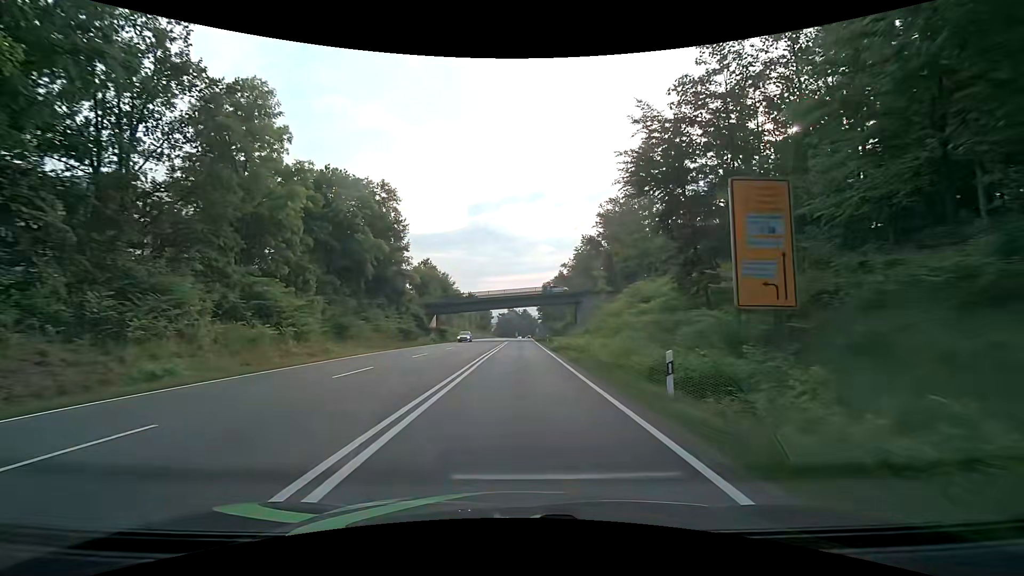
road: secondary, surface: asphalt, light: Day
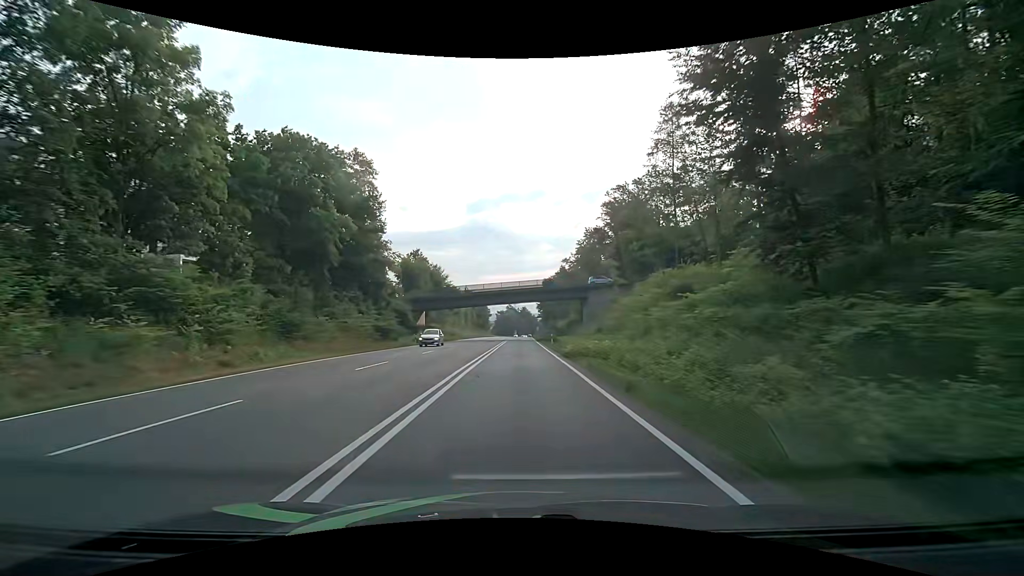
(0.0, +9.2) m; 0°
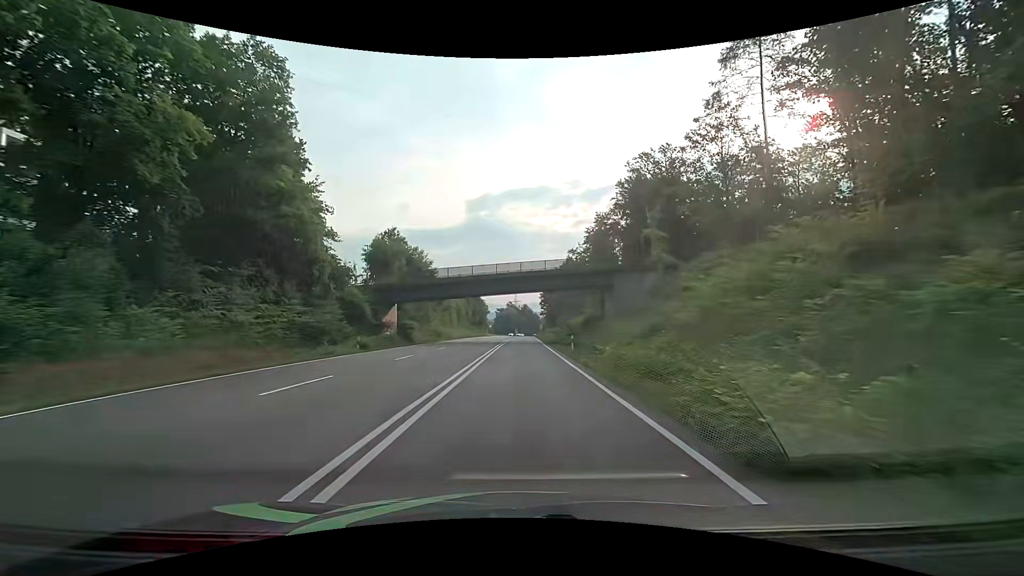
(0.0, +18.3) m; 0°
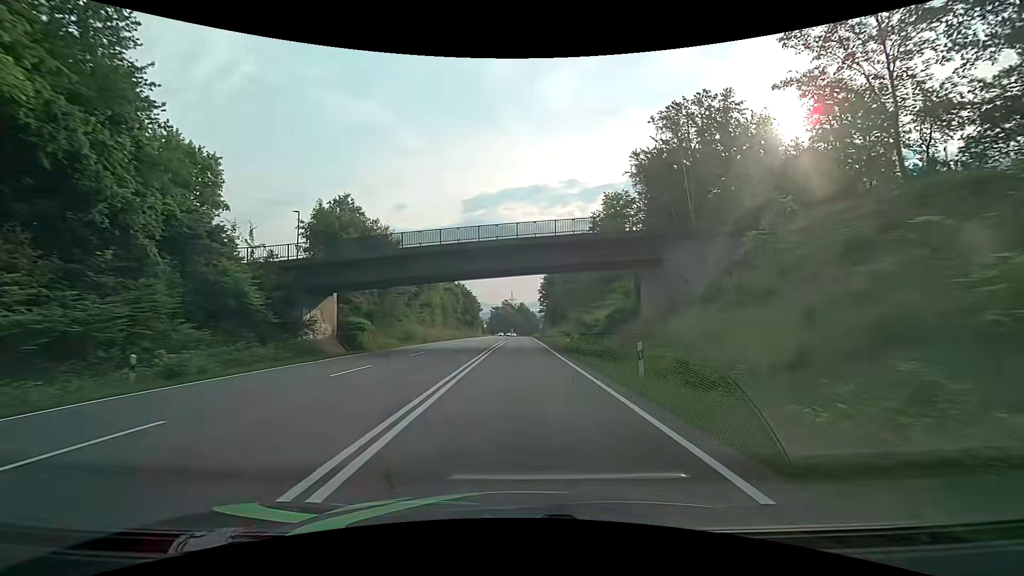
(0.0, +18.4) m; 0°
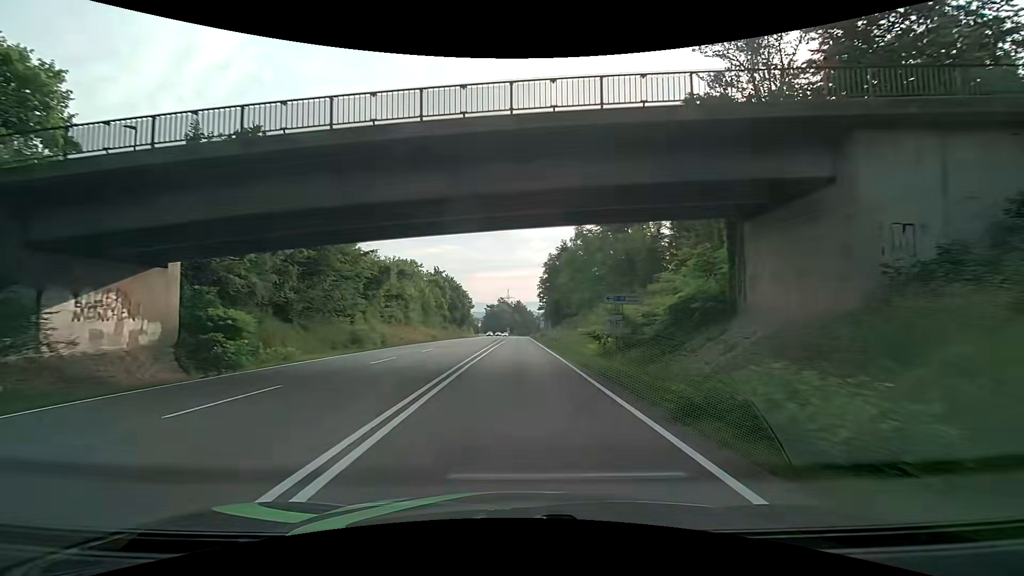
(+0.1, +18.4) m; +1°
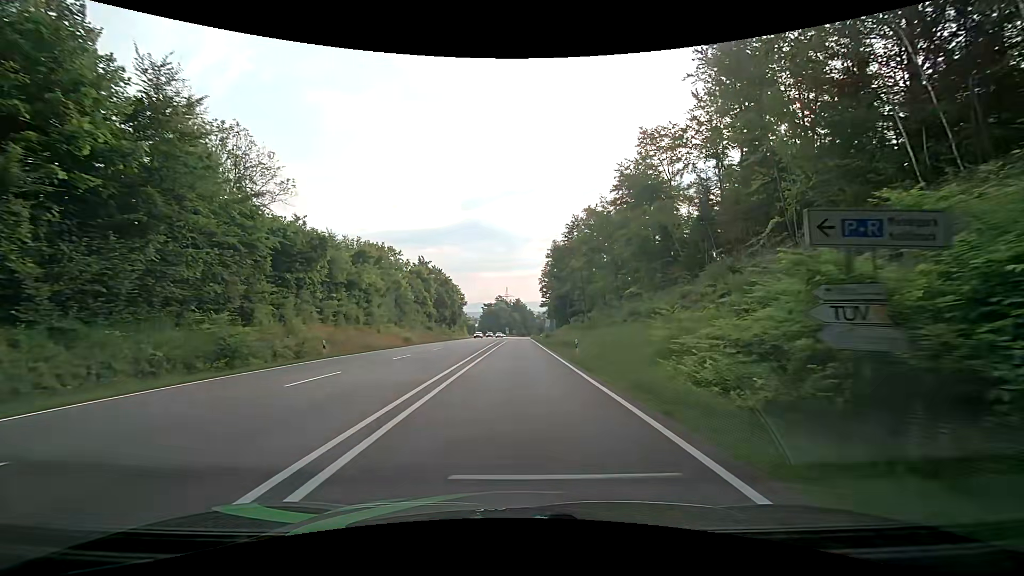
(0.0, +18.4) m; +1°
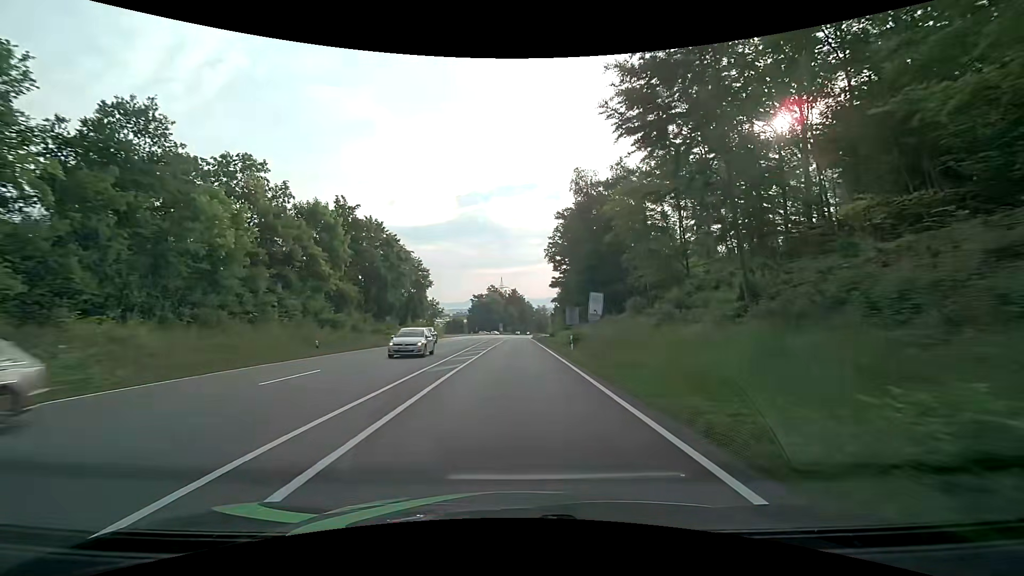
(-1.0, +45.9) m; -1°
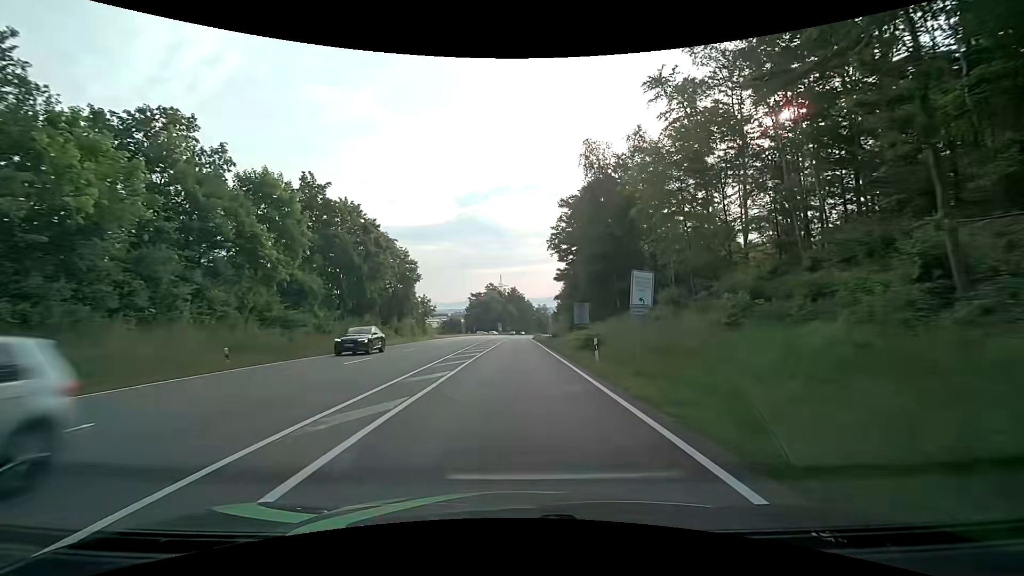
(0.0, +9.2) m; 0°
